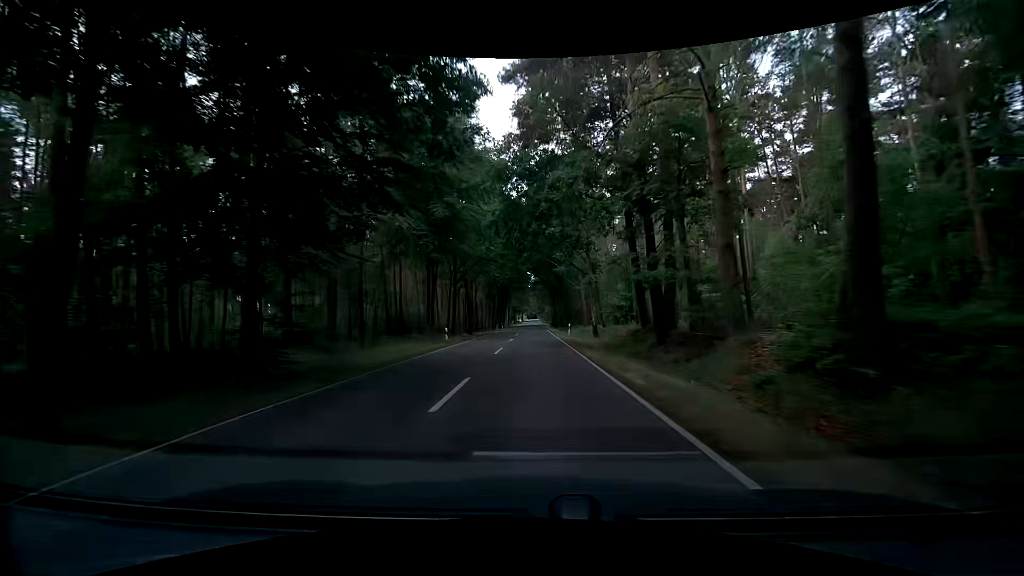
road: tertiary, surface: asphalt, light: Day
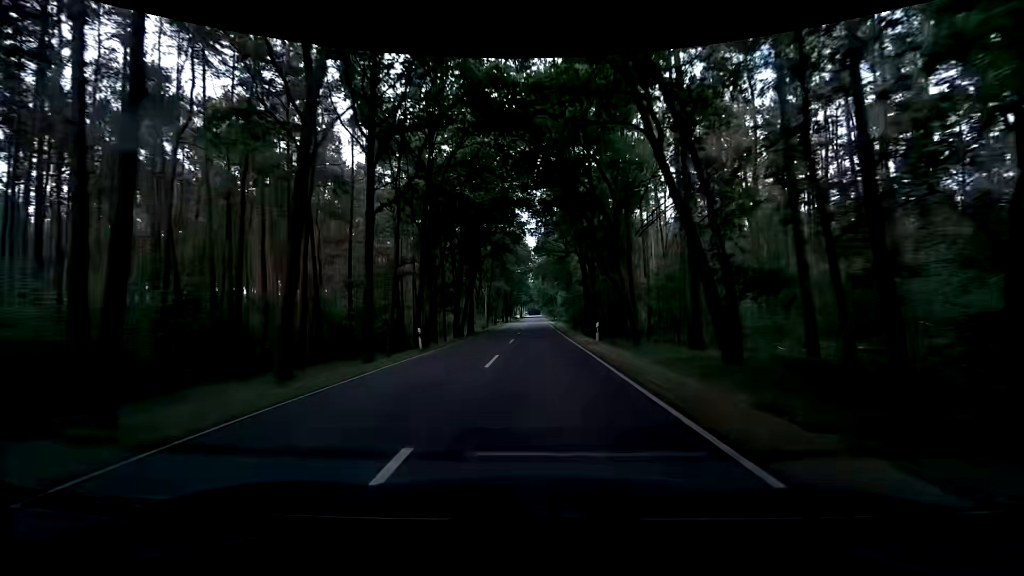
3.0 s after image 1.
(-0.6, +66.4) m; -1°
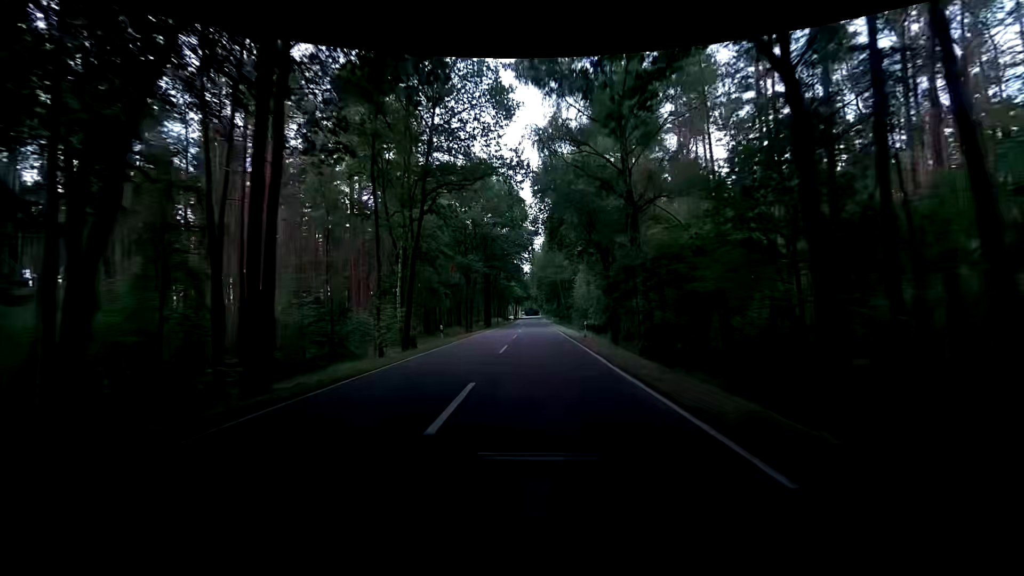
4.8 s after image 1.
(0.0, +43.4) m; 0°
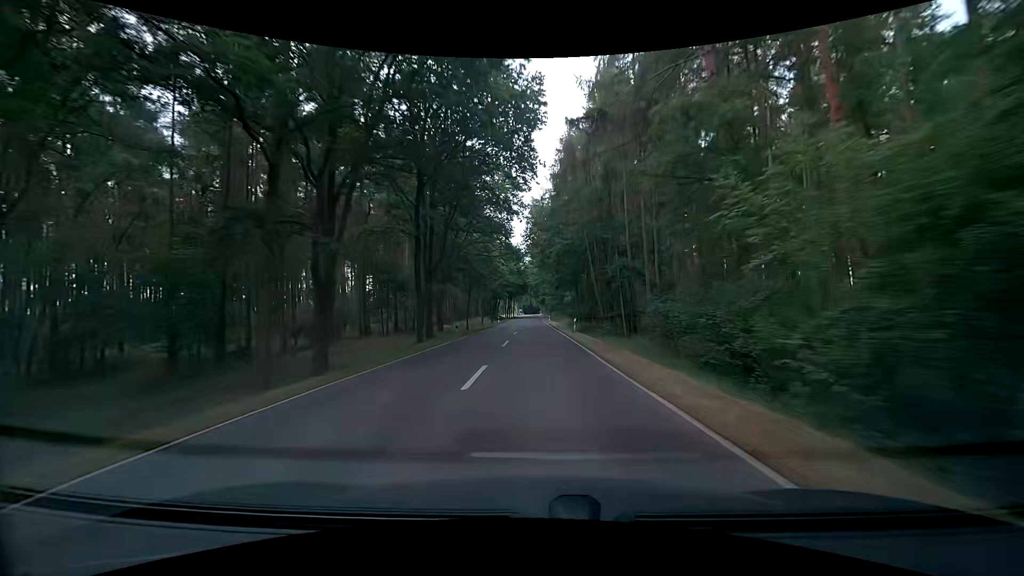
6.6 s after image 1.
(+0.2, +44.5) m; 0°
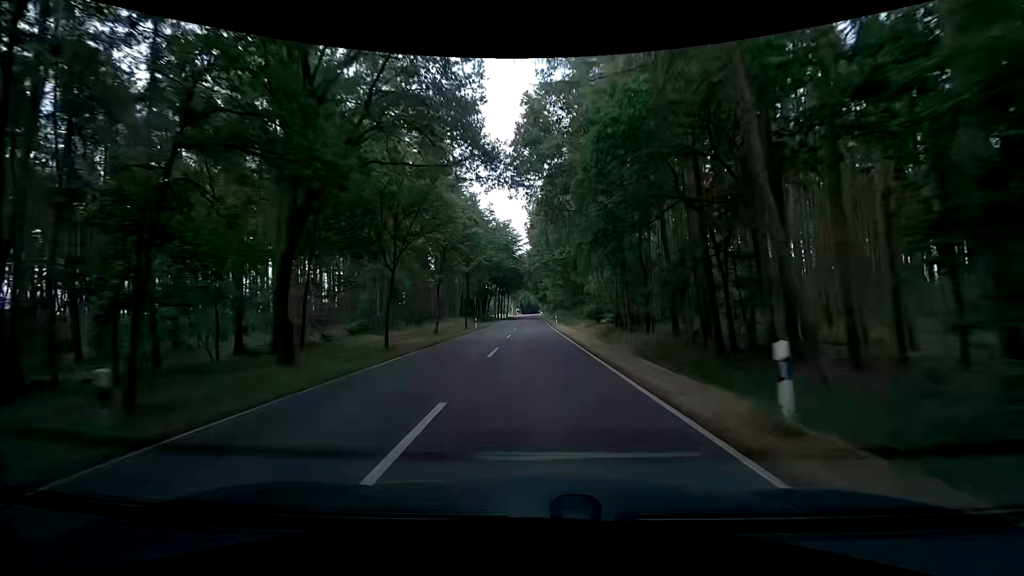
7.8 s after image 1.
(-0.1, +29.4) m; 0°
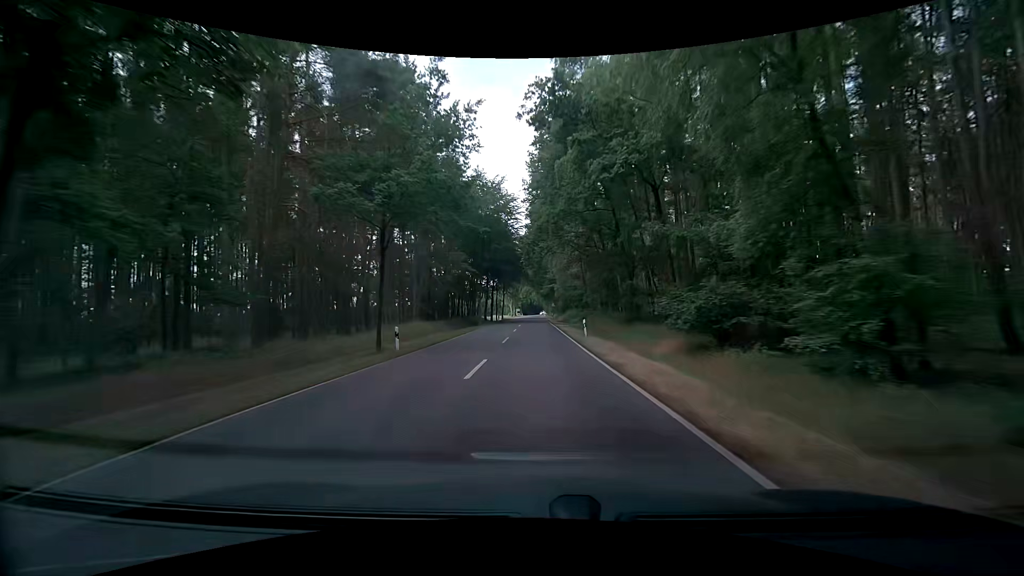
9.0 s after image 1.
(-0.1, +28.9) m; 0°
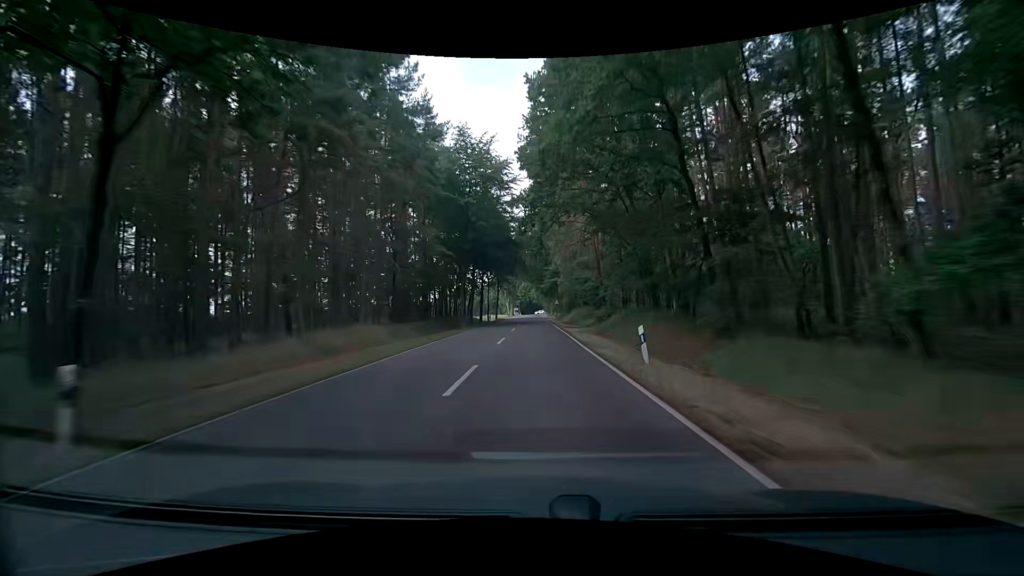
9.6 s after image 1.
(-0.1, +14.2) m; -1°
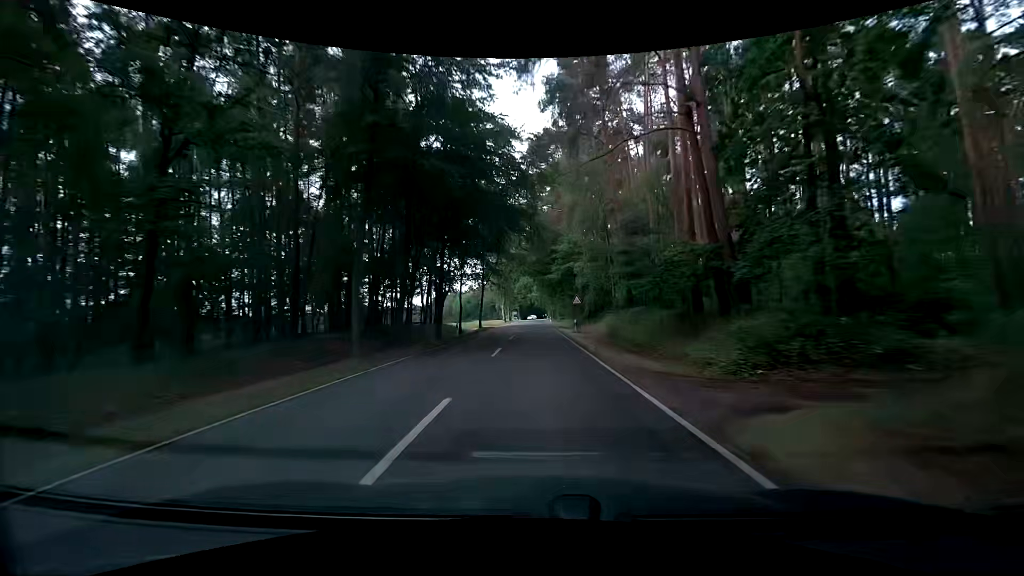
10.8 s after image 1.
(+0.4, +27.7) m; 0°
(0, +10) (0, +20) (0, +30) (0, +40) (0, +50) (0, +60) (+1, +70) (+1, +80) (+1, +90) (+1, +100) m
